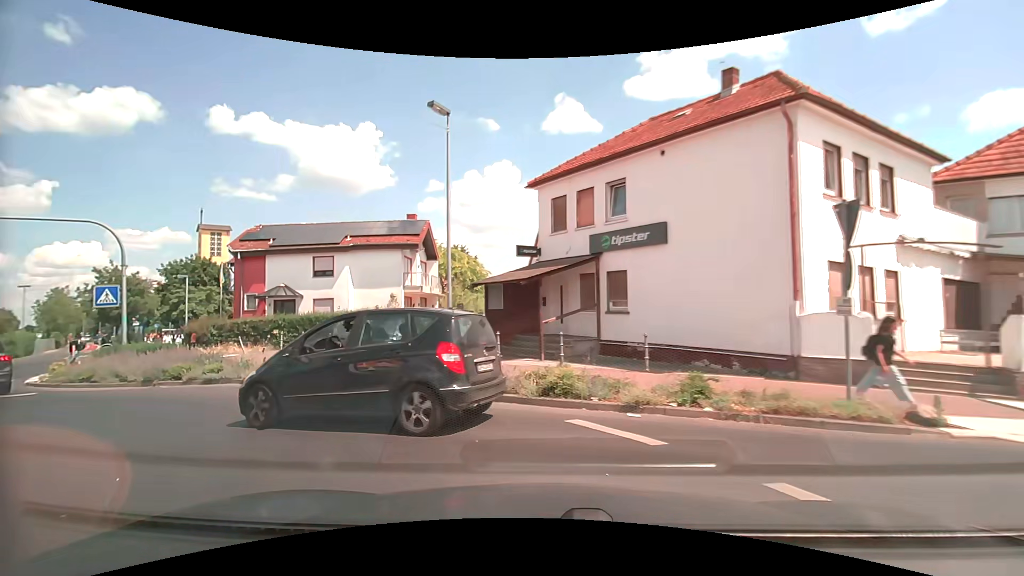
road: secondary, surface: asphalt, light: Day
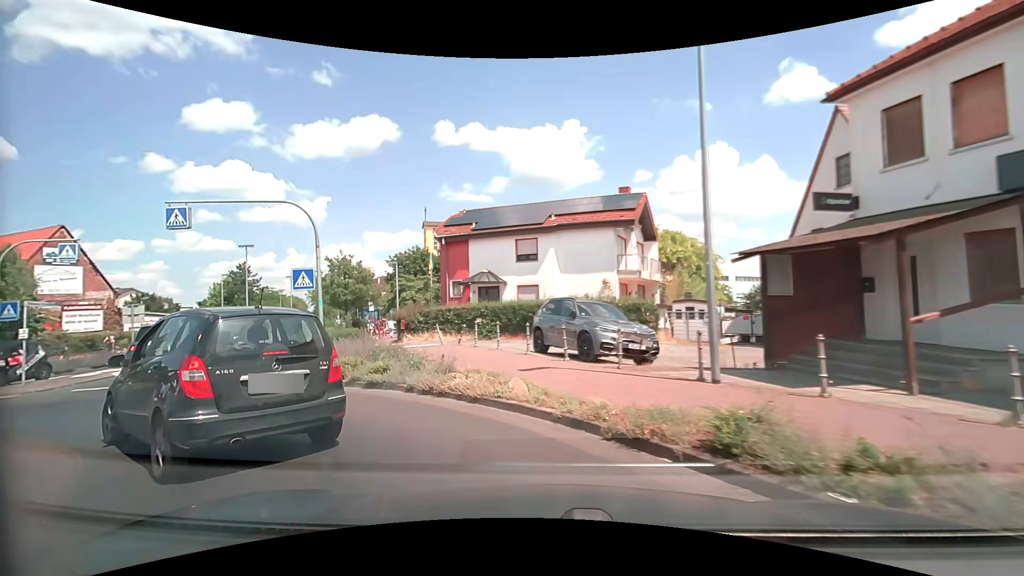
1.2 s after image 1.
(-1.1, +5.4) m; -23°
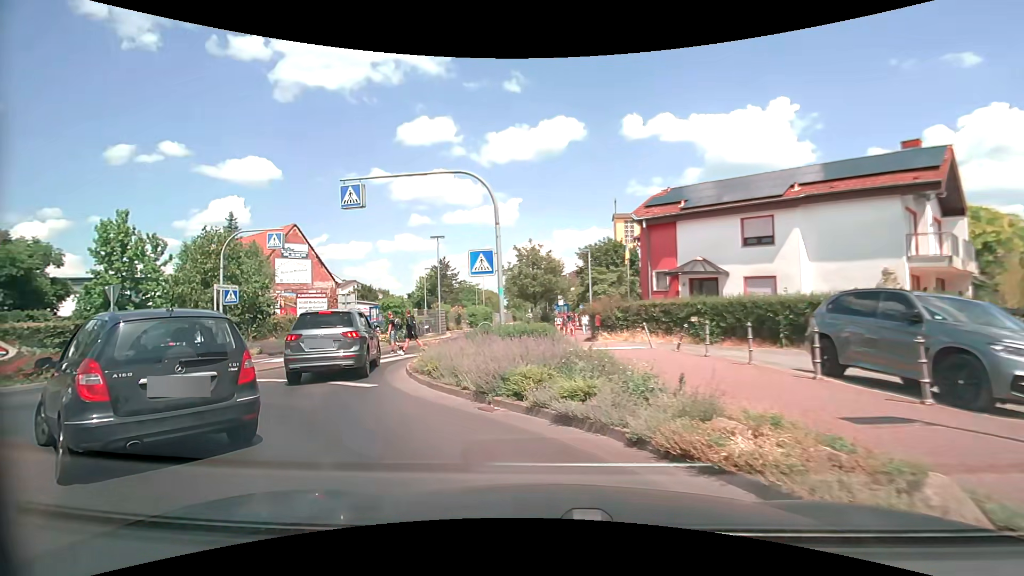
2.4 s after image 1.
(-0.8, +4.2) m; -23°
(-3, +9) (-6, +19) (-5, +29) (-5, +39) (-5, +49) (-5, +59) (-5, +69) (-4, +79) (-4, +89) (-4, +99) m
